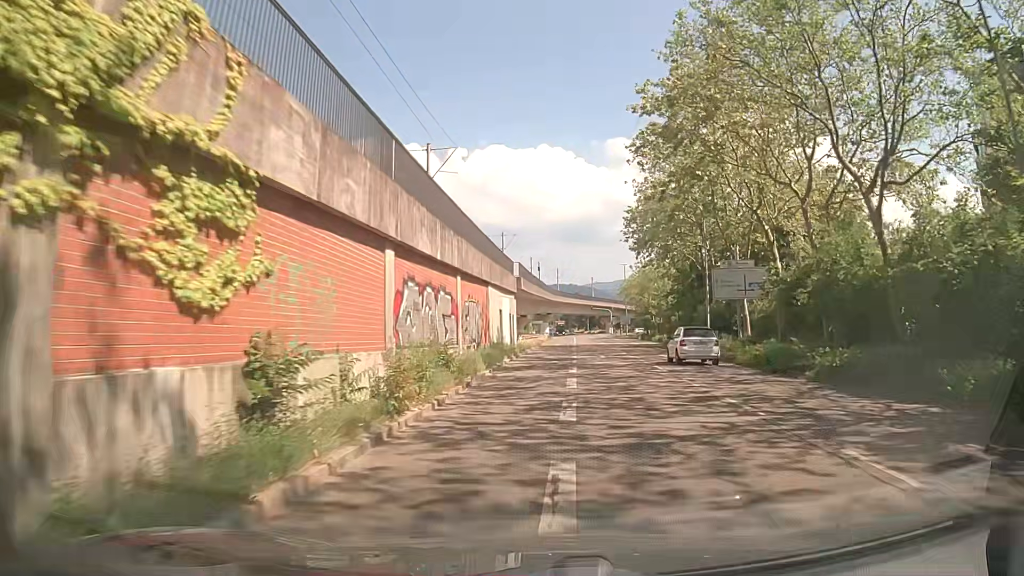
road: tertiary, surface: asphalt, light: Day
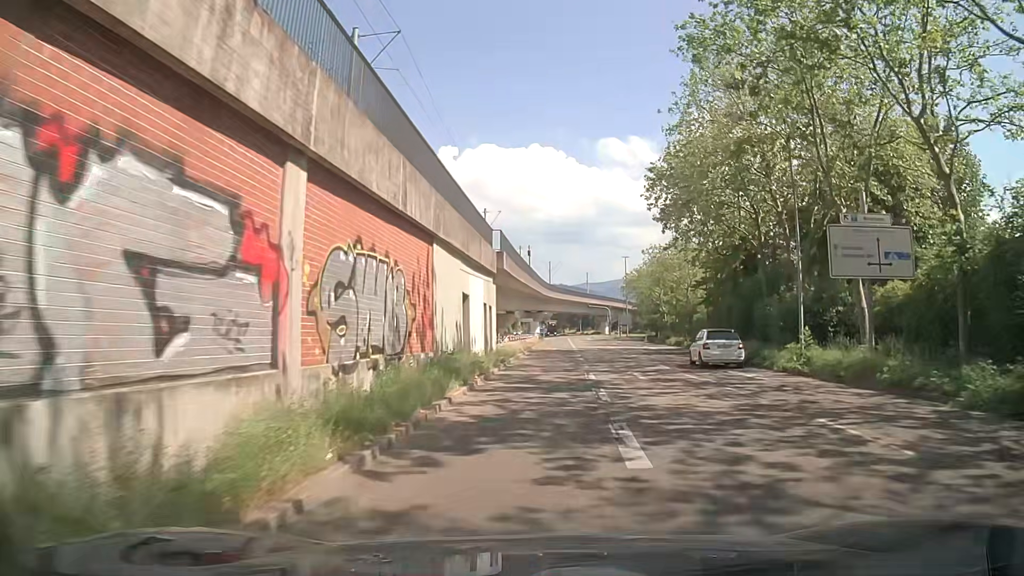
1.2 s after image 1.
(+0.1, +15.5) m; +1°
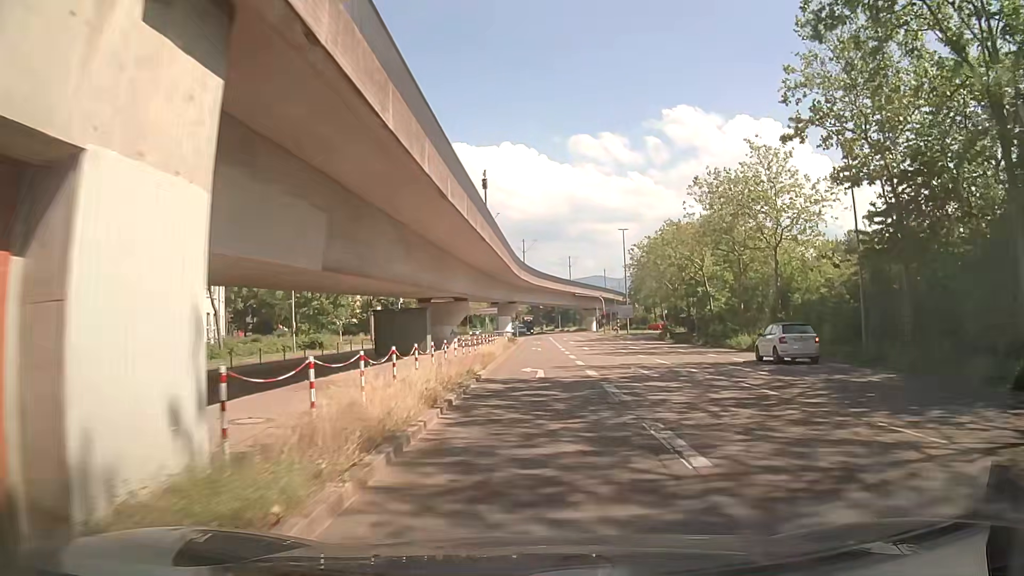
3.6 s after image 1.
(+0.4, +30.2) m; +2°
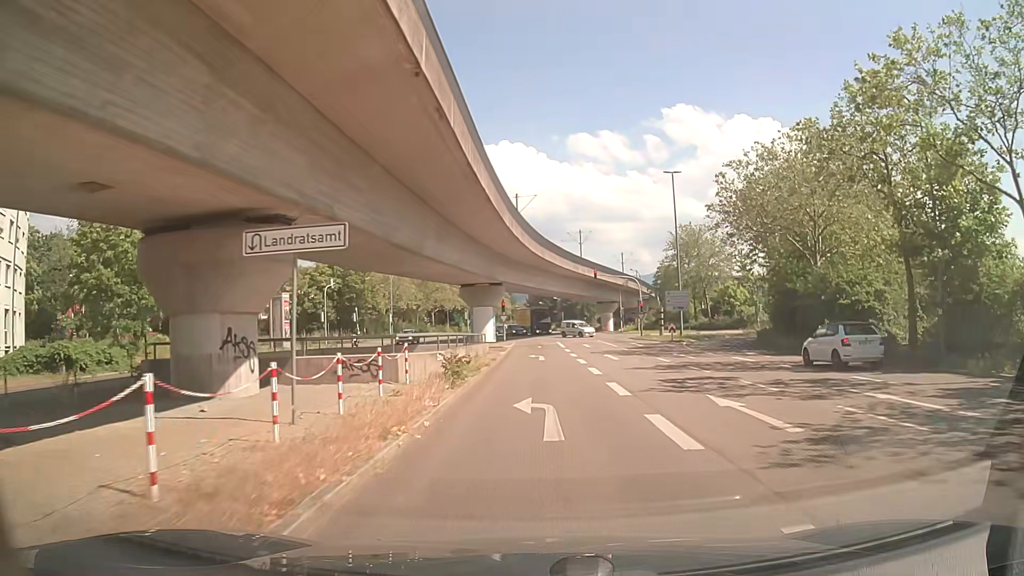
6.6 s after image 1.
(+0.2, +34.7) m; +1°
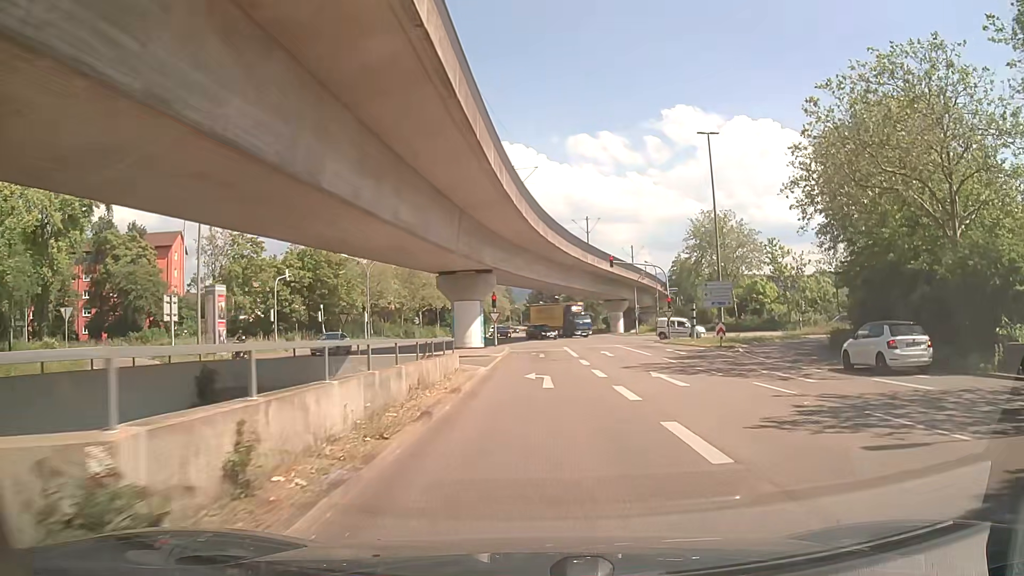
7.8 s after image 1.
(-0.1, +12.8) m; 0°
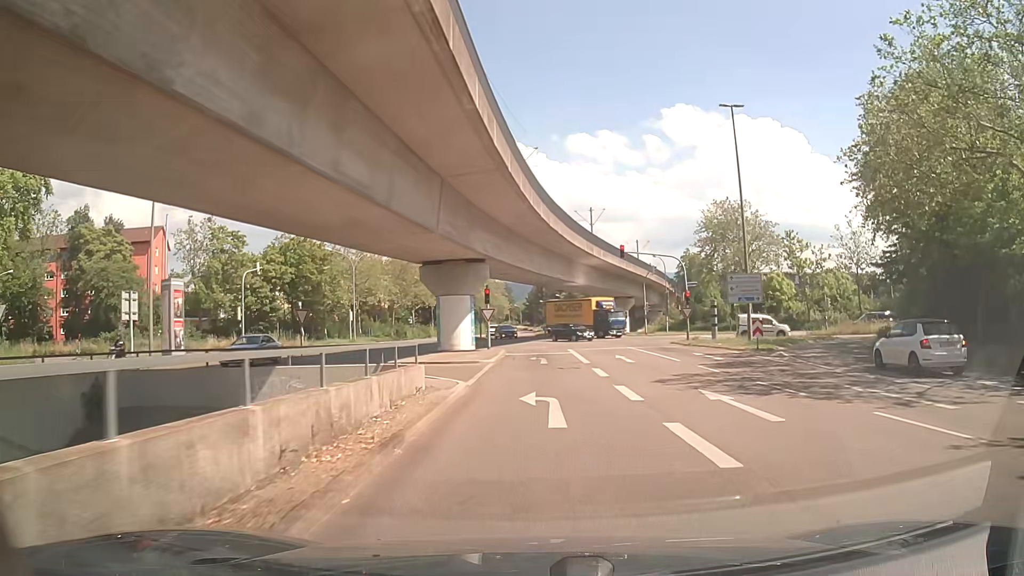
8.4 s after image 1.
(0.0, +6.1) m; 0°
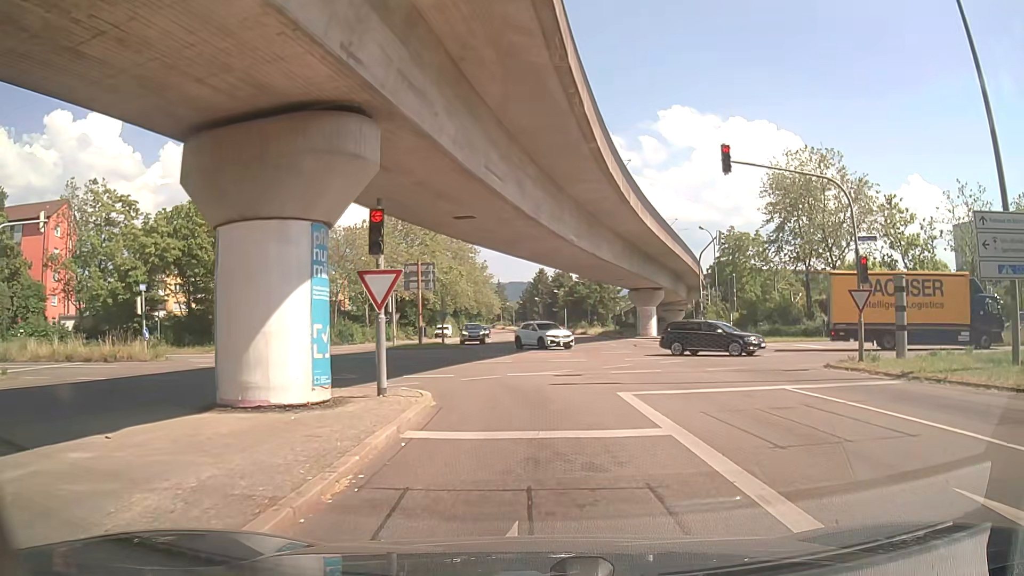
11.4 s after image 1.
(+0.3, +24.1) m; +2°
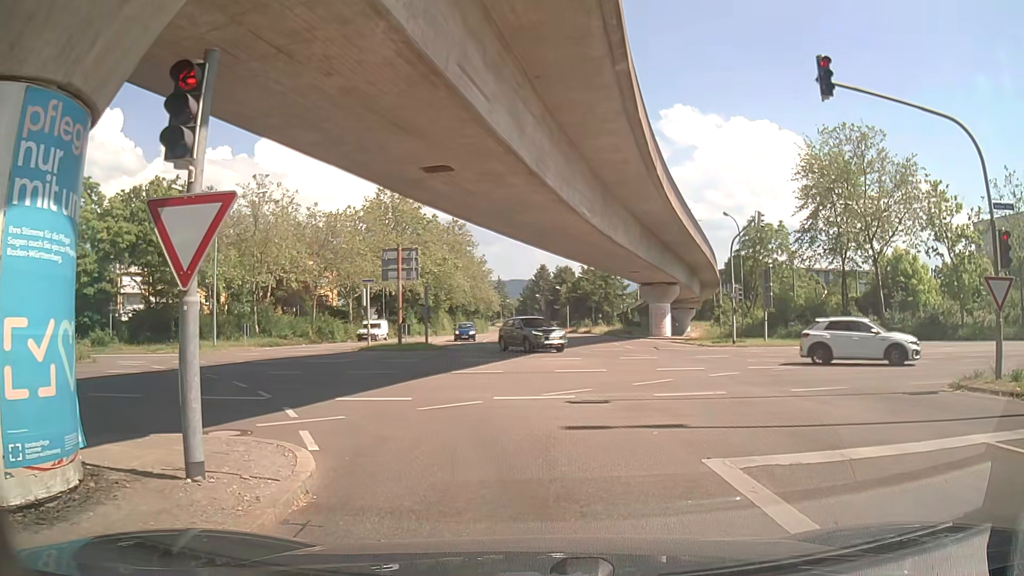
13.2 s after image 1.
(-0.1, +6.4) m; +1°
